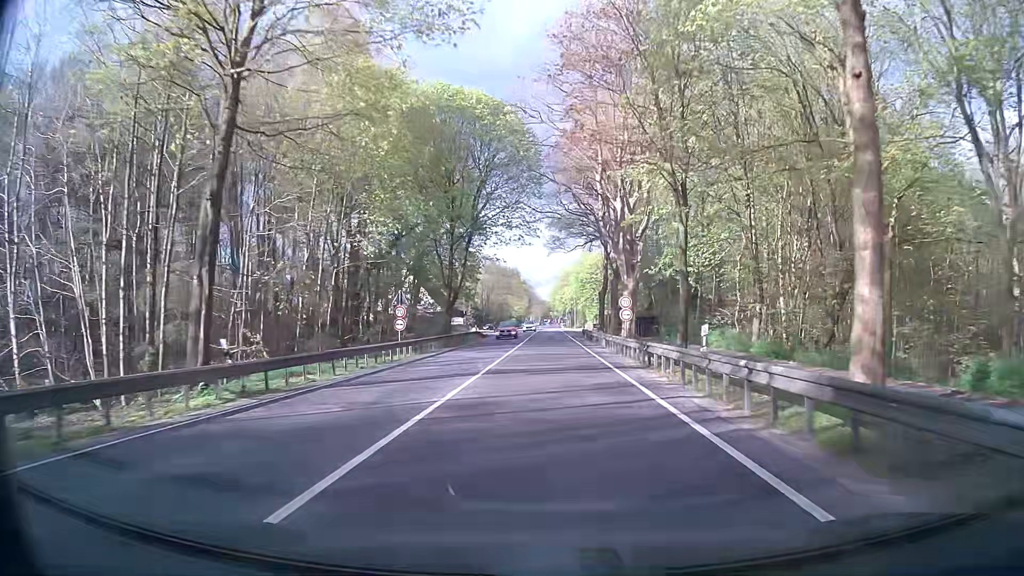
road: primary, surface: asphalt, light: Day
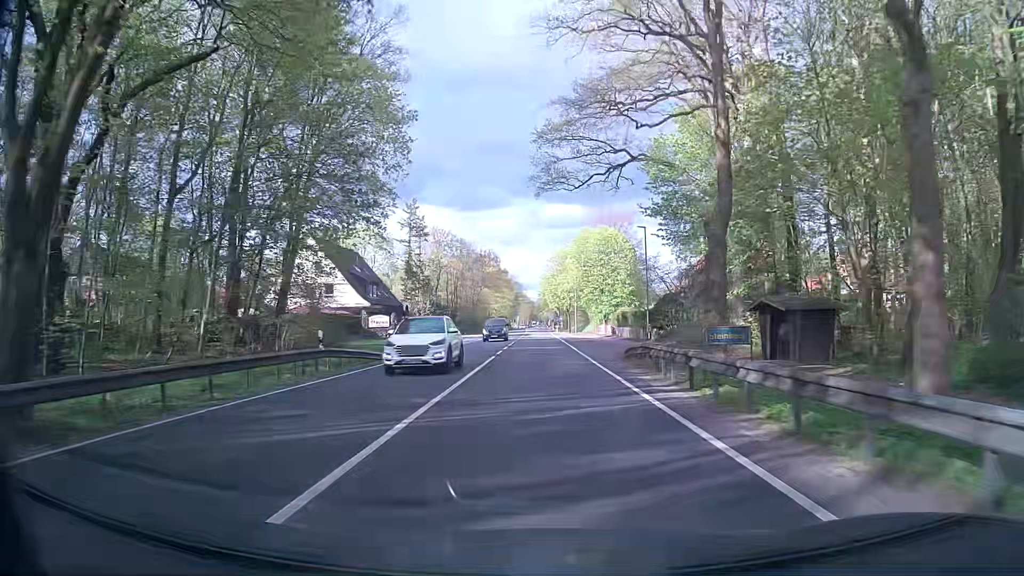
(+0.9, +42.9) m; +2°
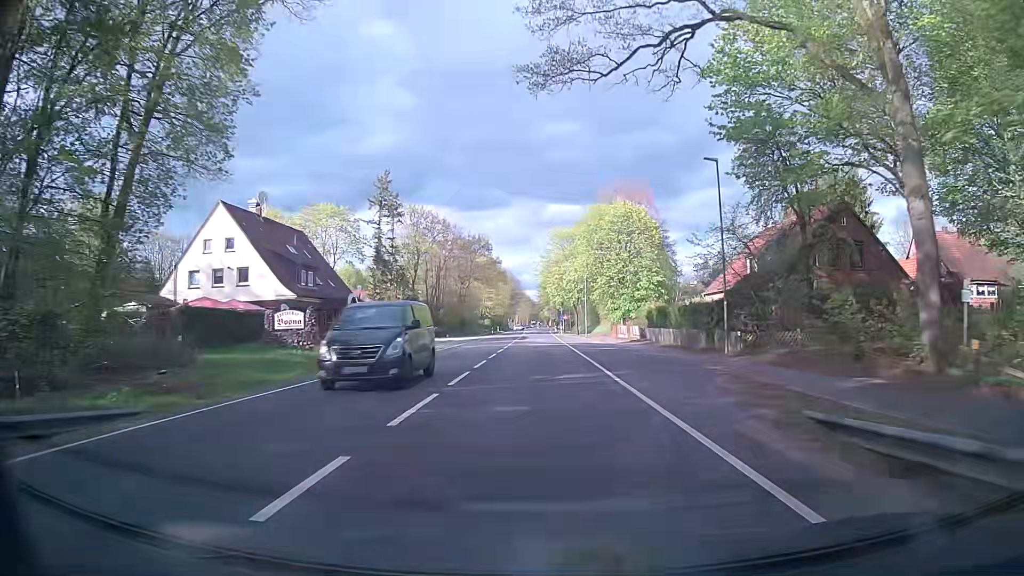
(-0.2, +21.5) m; 0°
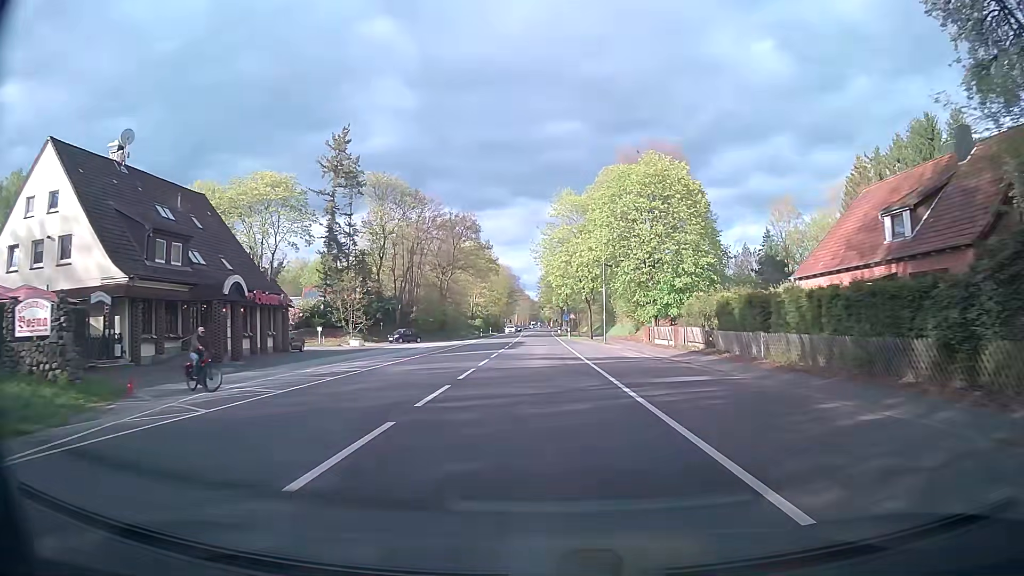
(-0.2, +21.5) m; -1°
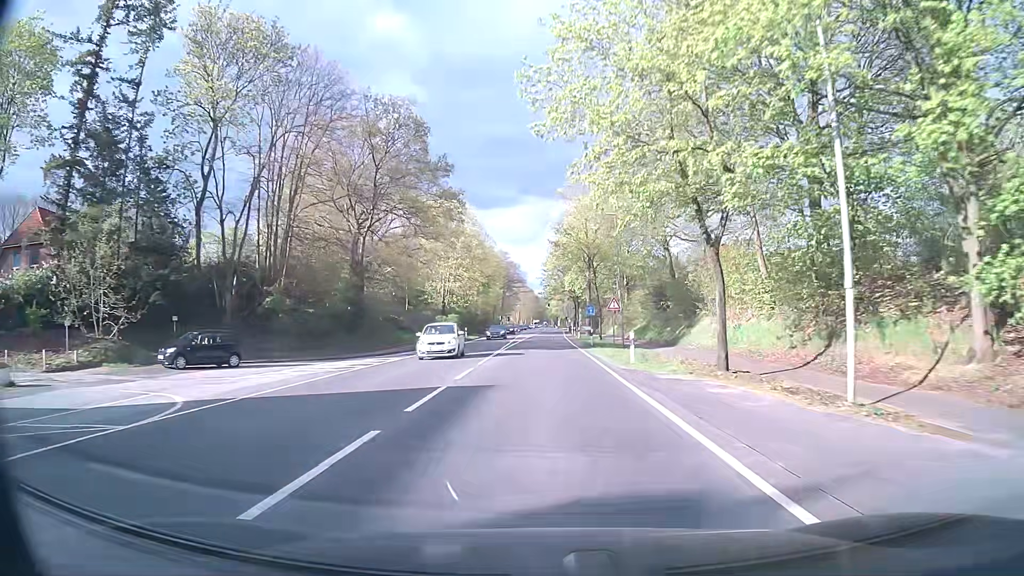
(-0.1, +43.0) m; 0°
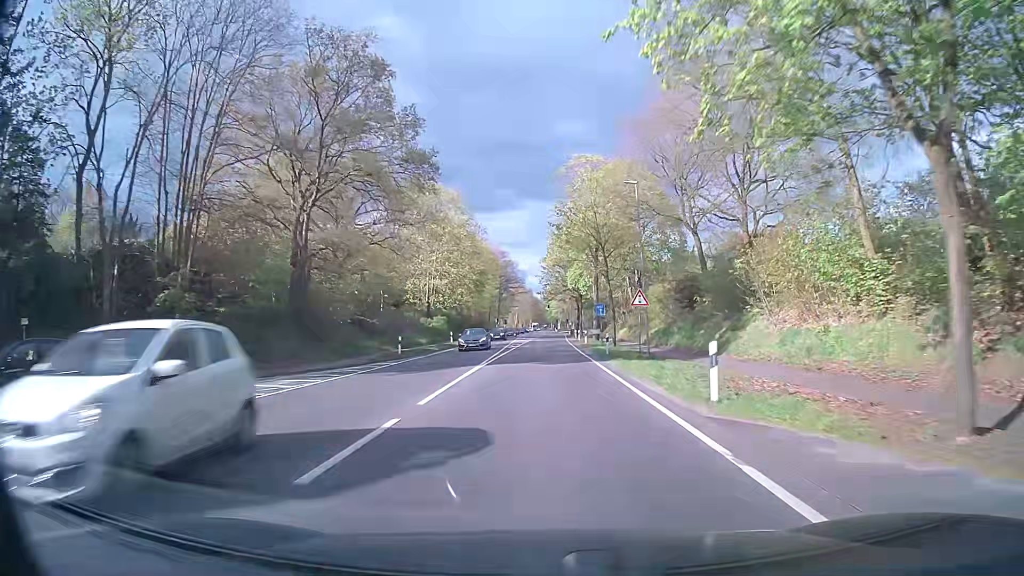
(0.0, +10.8) m; 0°
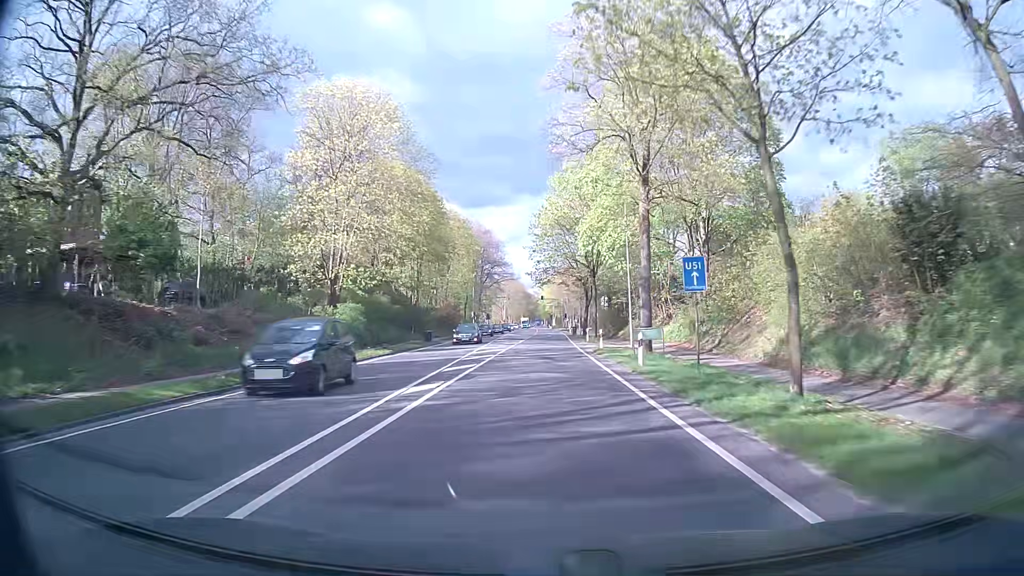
(+0.4, +32.3) m; +1°
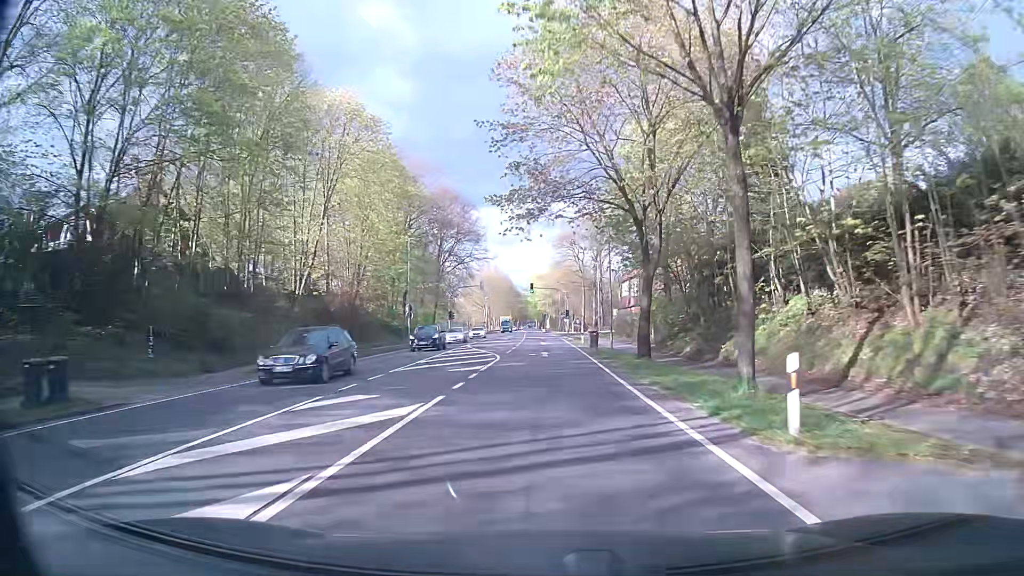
(+0.1, +43.0) m; +1°
(0, +10) (0, +20) (0, +30) (0, +40) (0, +50) (0, +60) (0, +70) (-1, +80) (-1, +90) (-1, +100) m
